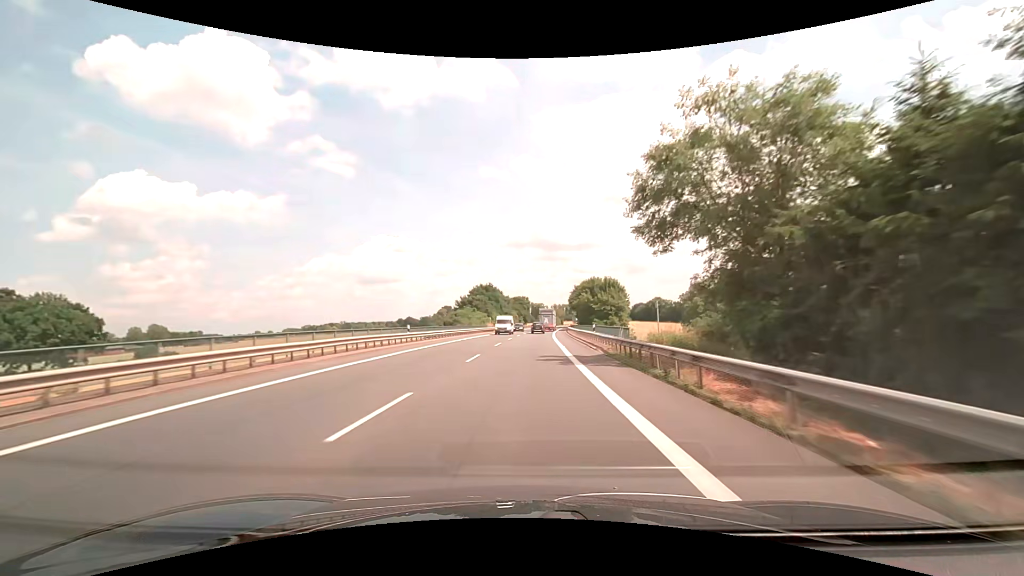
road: primary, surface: asphalt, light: Day
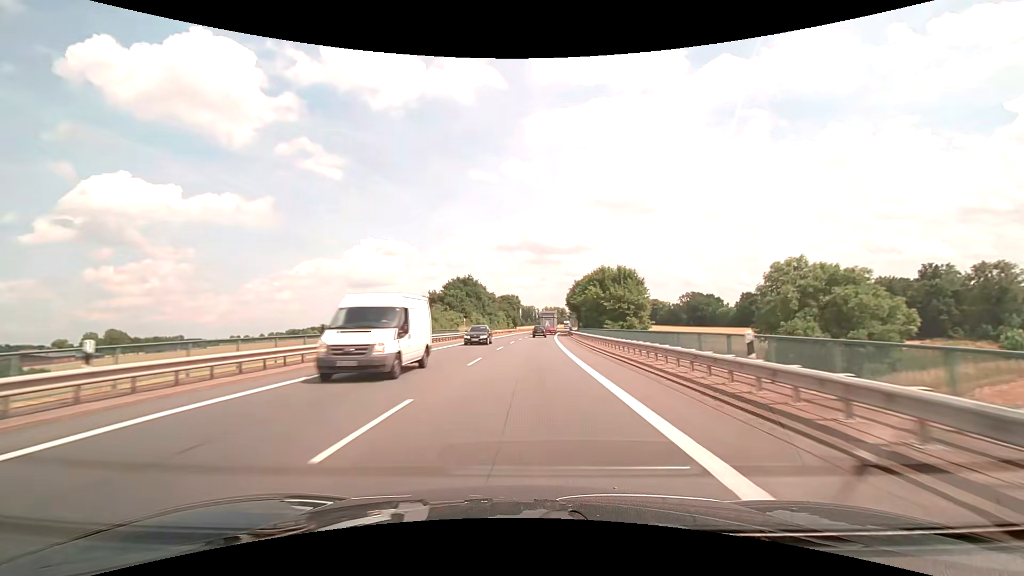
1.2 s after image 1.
(+0.2, +25.0) m; +1°
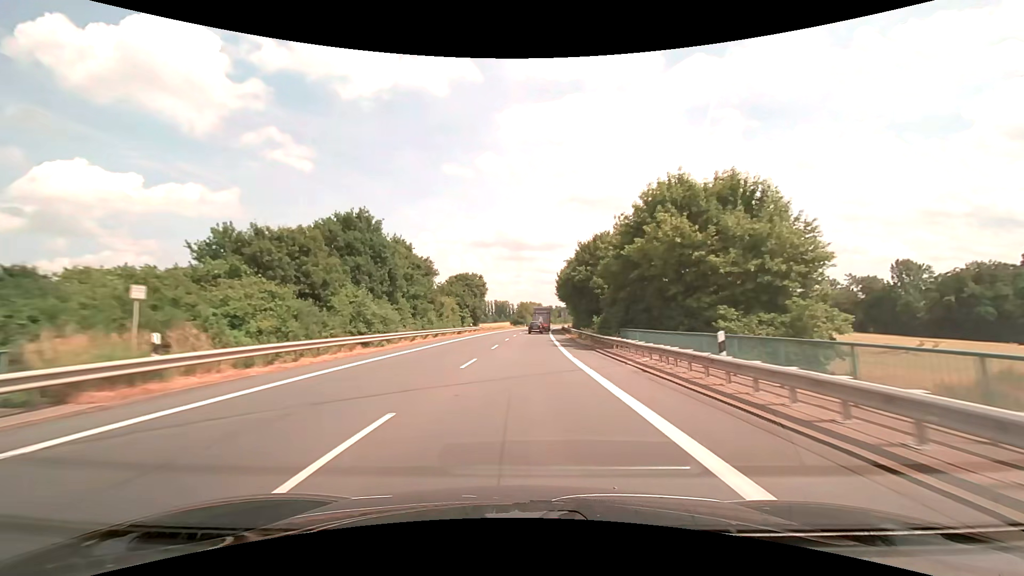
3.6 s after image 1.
(+1.0, +49.5) m; +3°
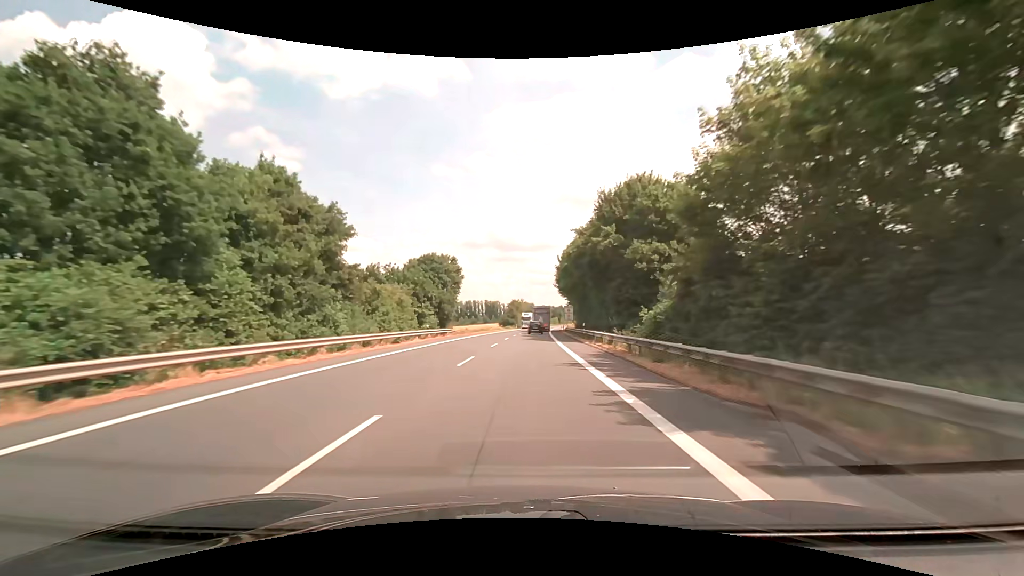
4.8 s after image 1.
(+0.3, +24.5) m; +1°
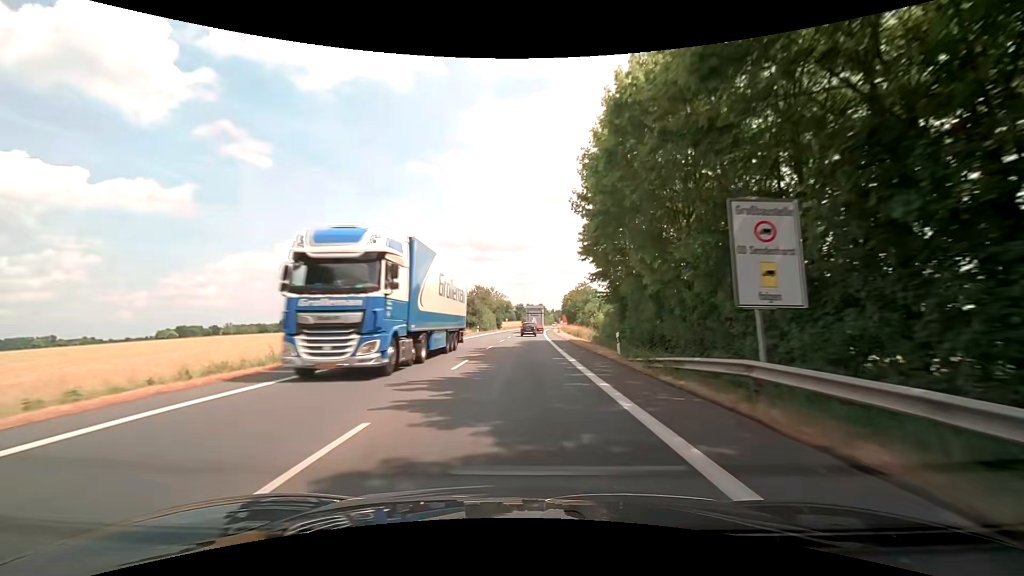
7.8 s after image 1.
(+1.6, +60.1) m; +3°
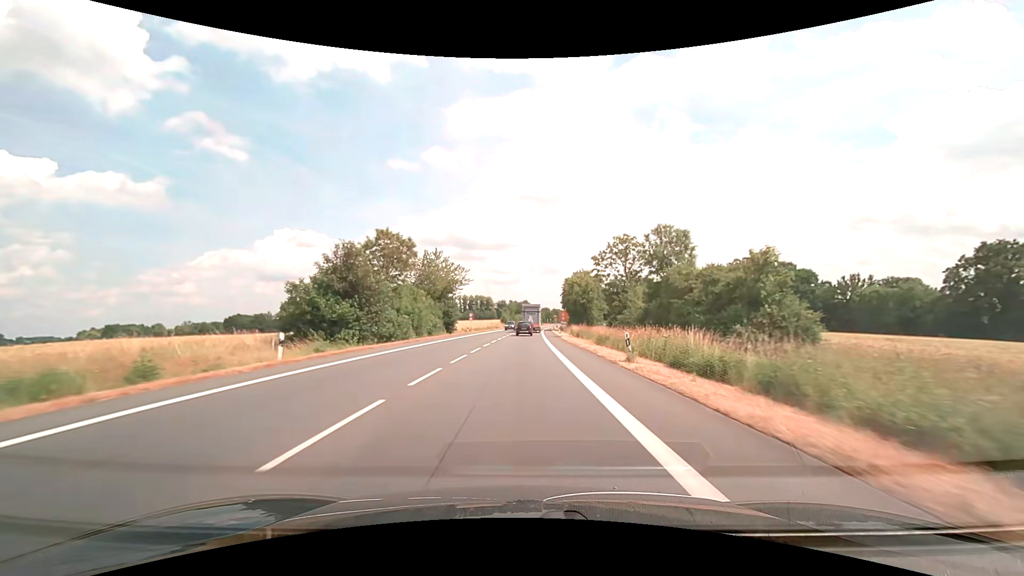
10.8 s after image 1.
(+1.1, +58.1) m; +2°
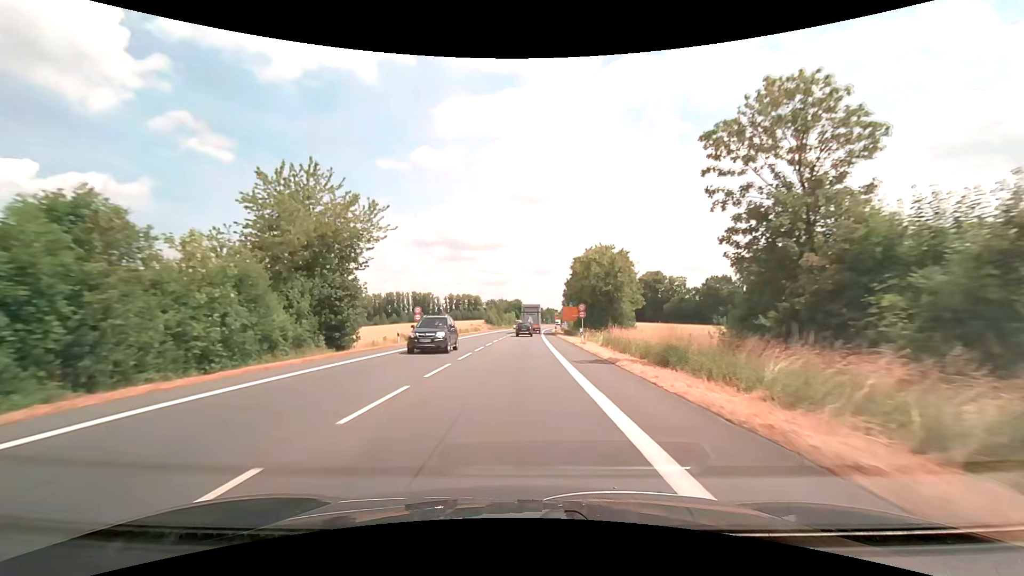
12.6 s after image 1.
(+0.3, +33.8) m; +1°
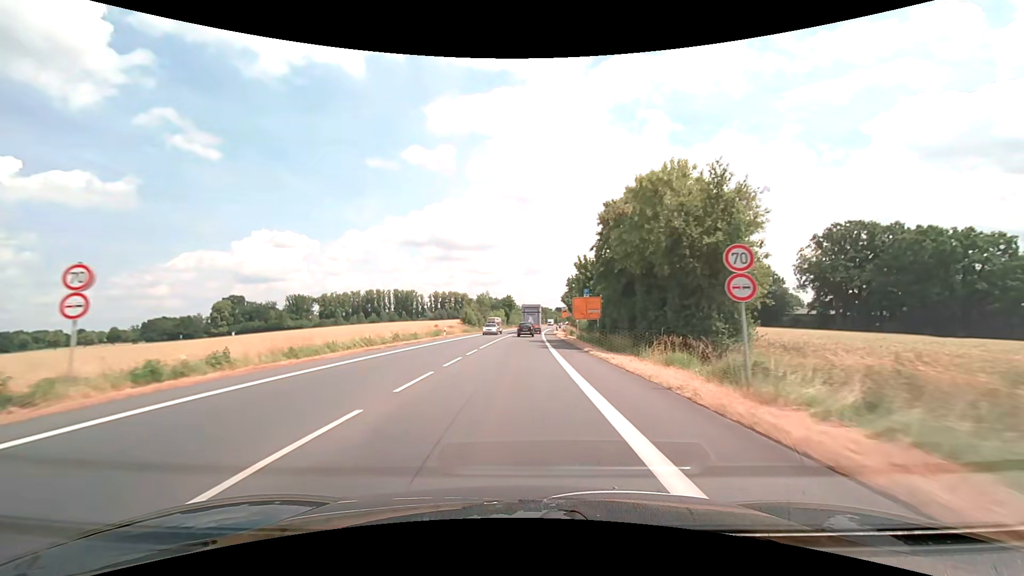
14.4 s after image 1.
(+0.3, +32.8) m; +1°
(0, +10) (0, +20) (0, +30) (0, +40) (+1, +50) (+1, +60) (+1, +70) (+1, +80) (+2, +90) (+2, +100) m
